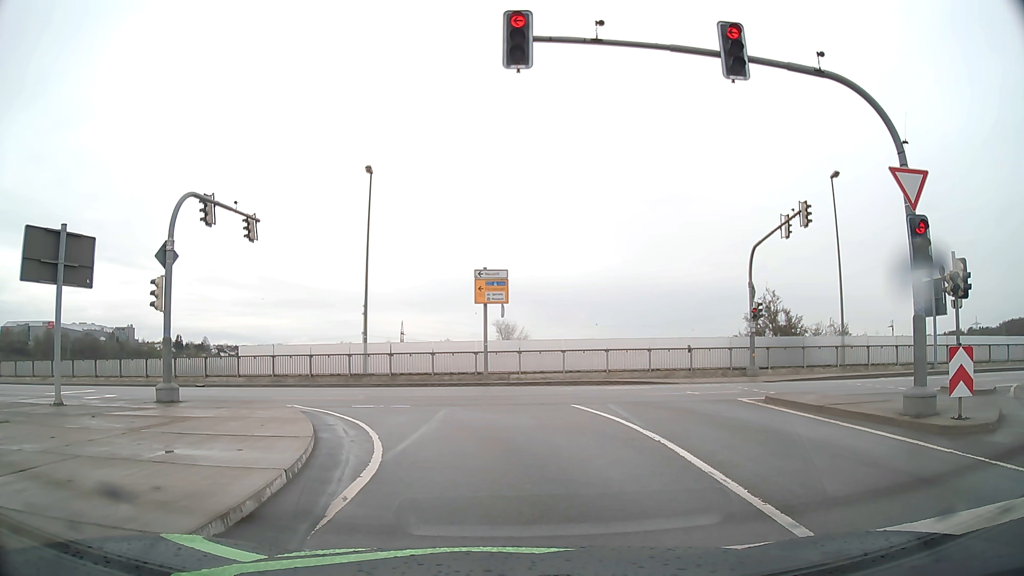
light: Day
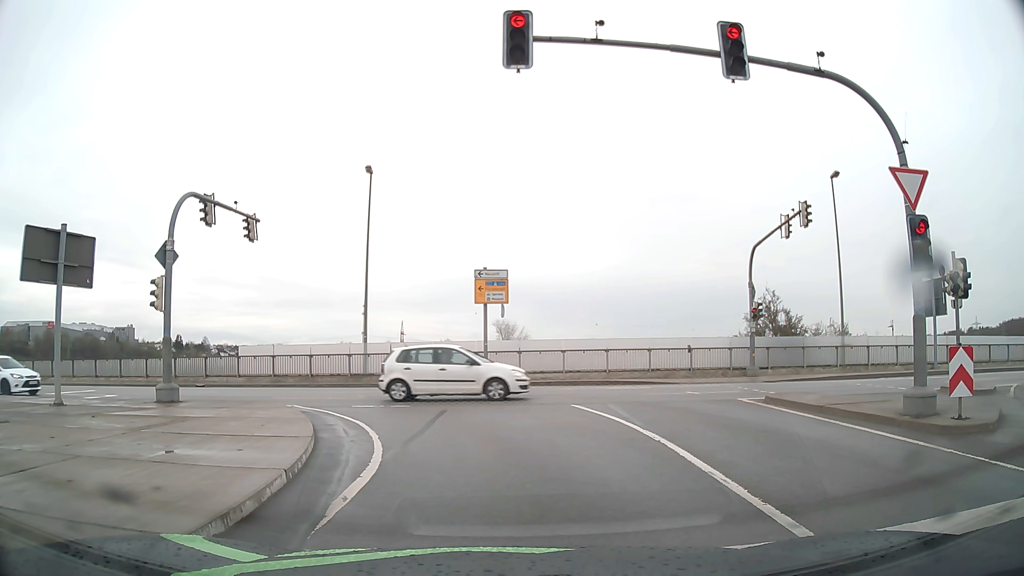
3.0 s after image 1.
(0.0, 0.0) m; 0°
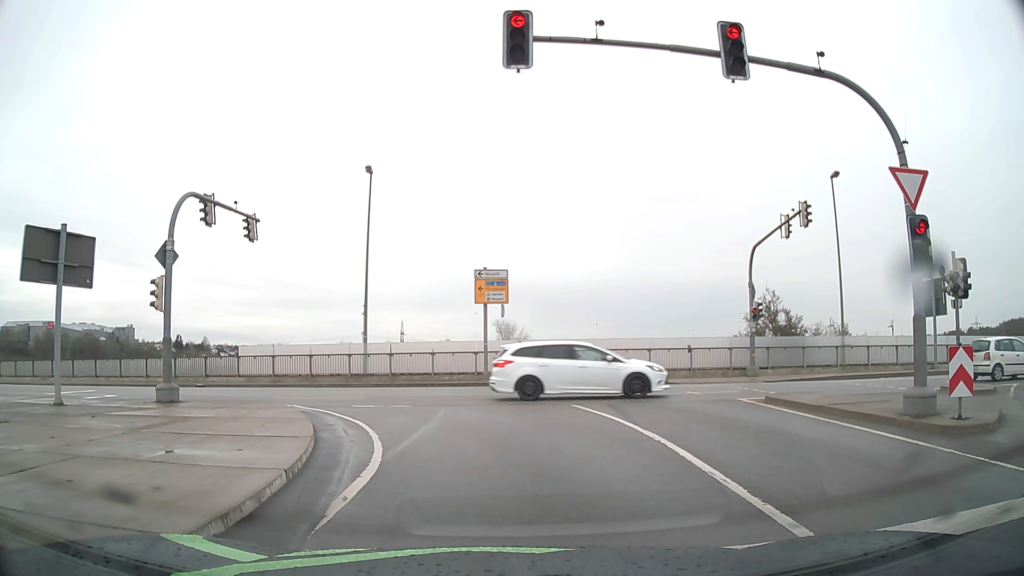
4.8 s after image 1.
(0.0, 0.0) m; 0°
(0, +10) (-4, +19) (-11, +26) (-21, +28) (-31, +29) (-41, +30) (-51, +31) (-61, +33) (-71, +35) (-81, +36) m
